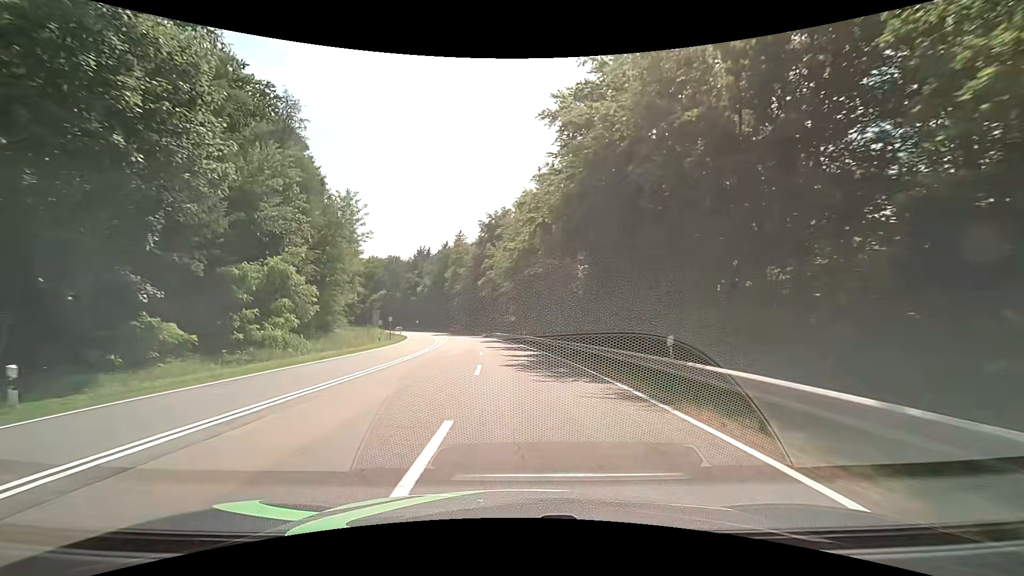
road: secondary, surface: asphalt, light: Day
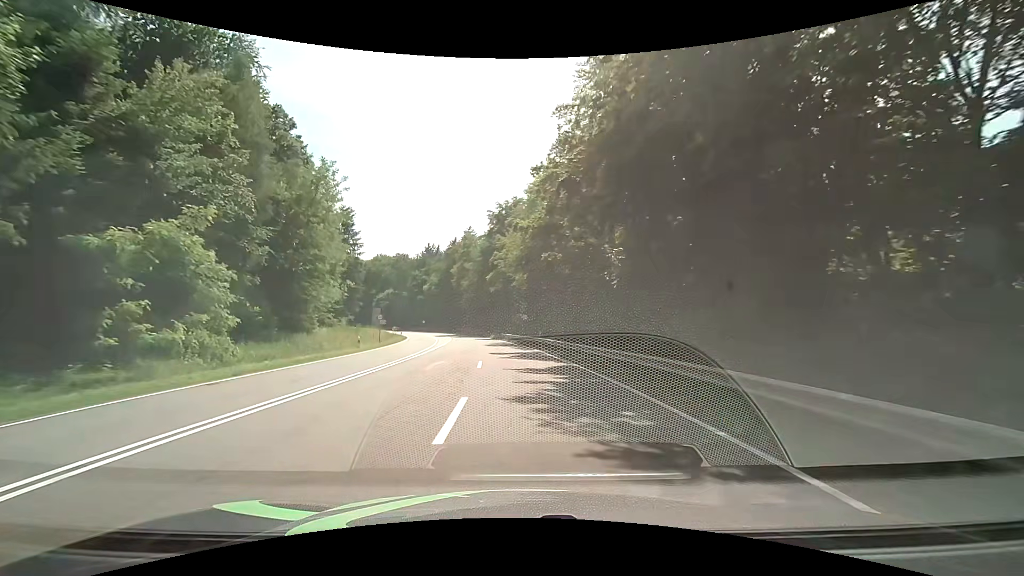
(-0.1, +9.2) m; -1°
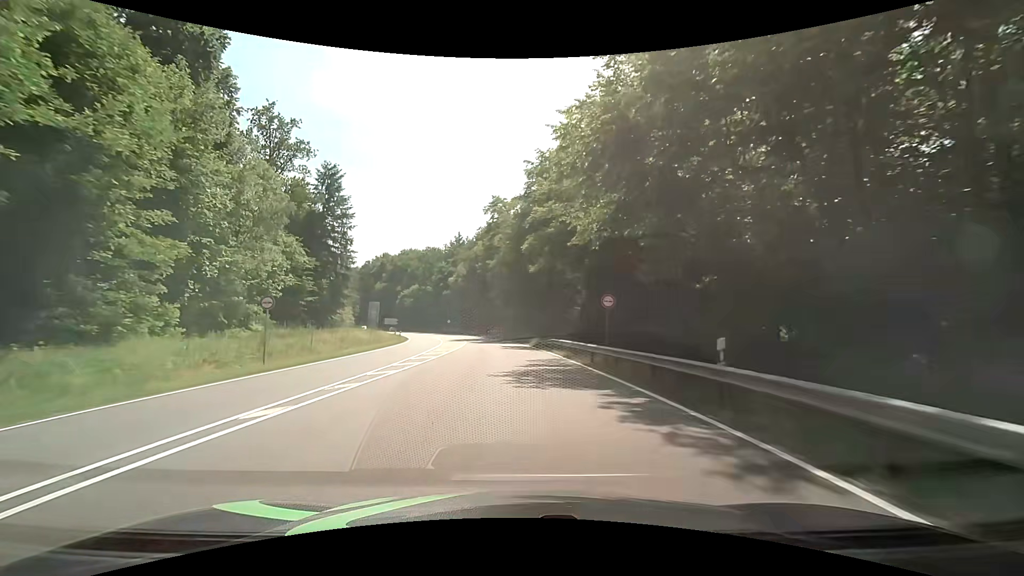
(-1.1, +28.7) m; -4°
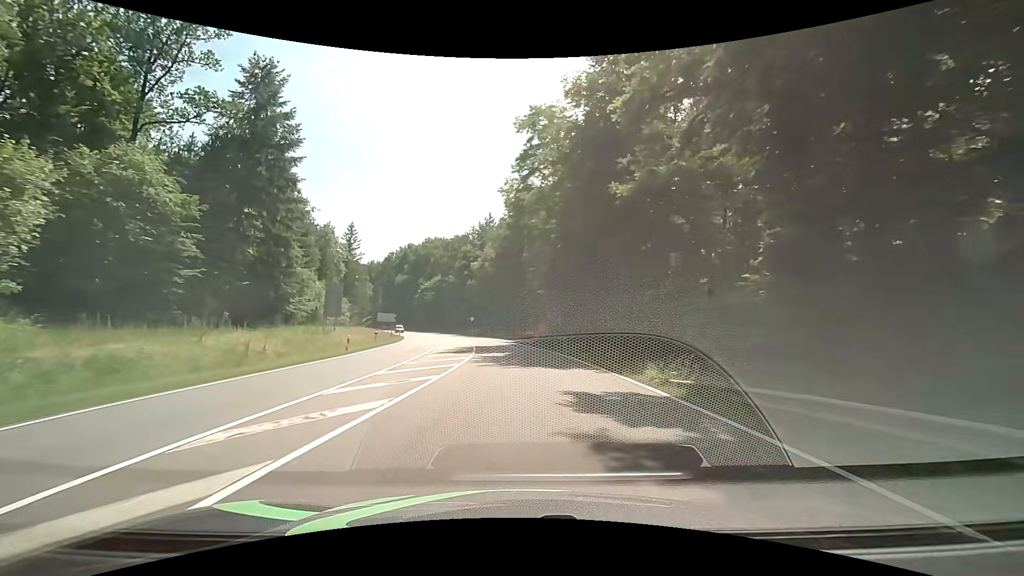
(-1.5, +30.1) m; -5°
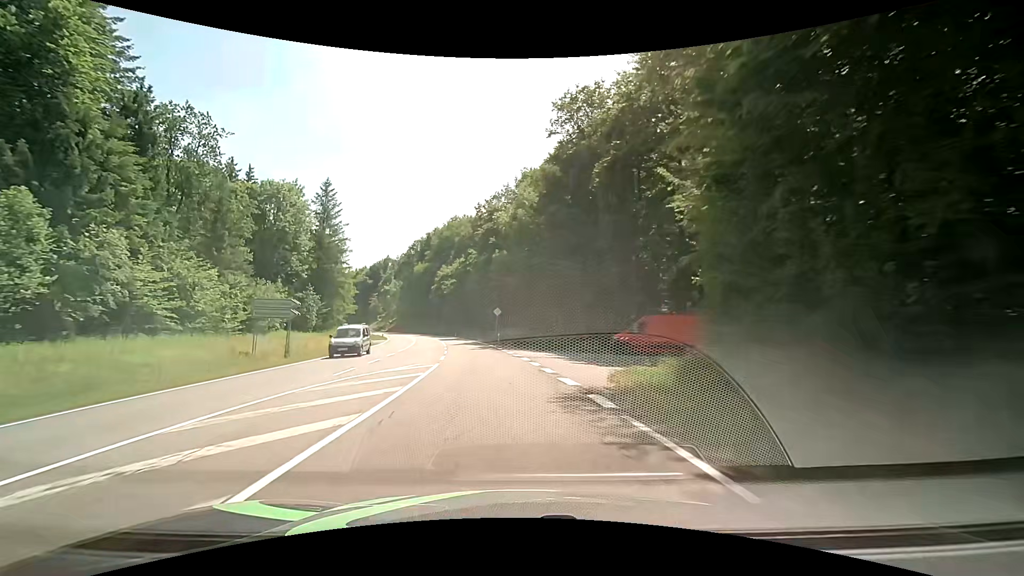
(-1.1, +41.6) m; -5°
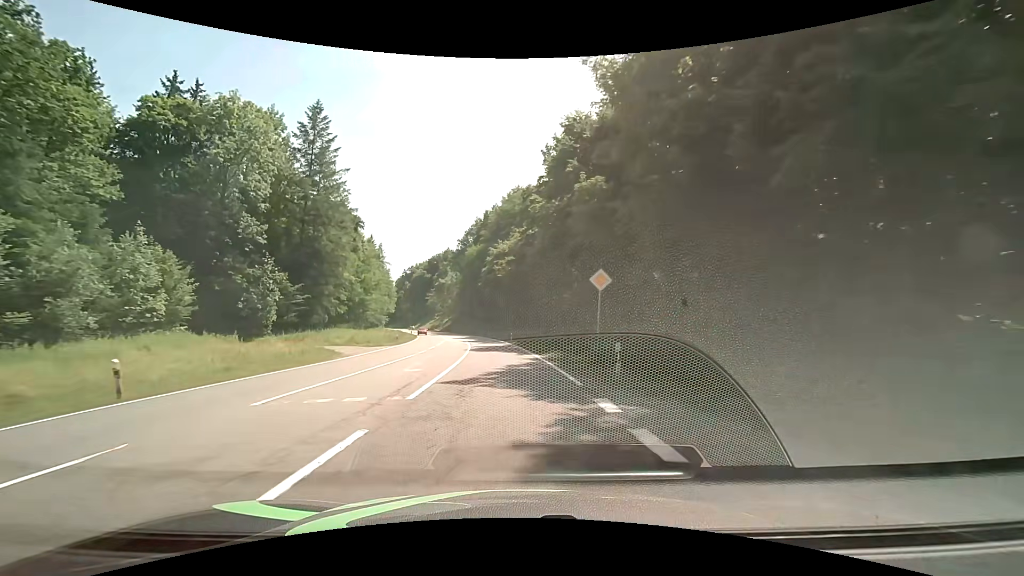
(-2.3, +31.5) m; -8°
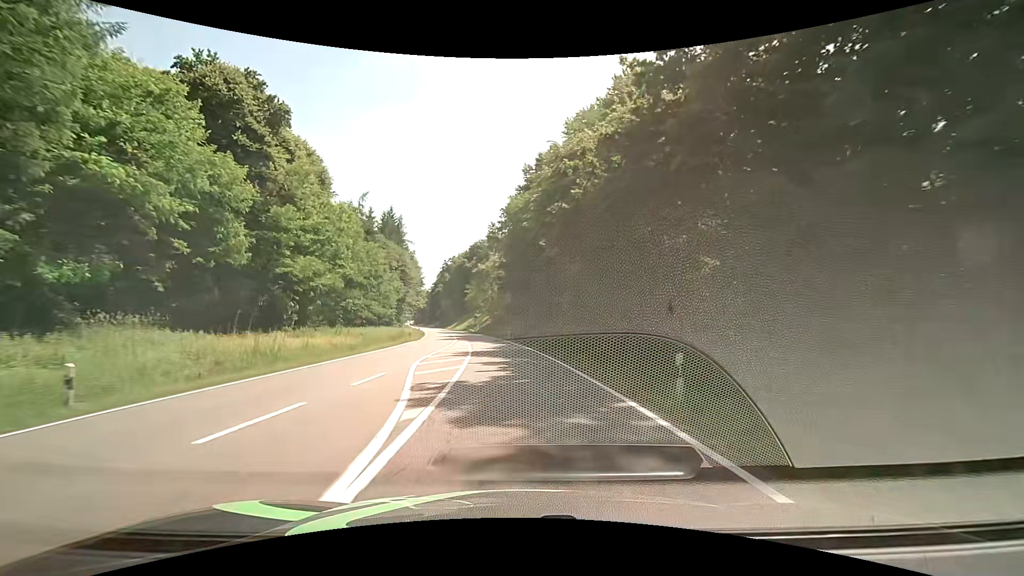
(-2.6, +42.4) m; -6°
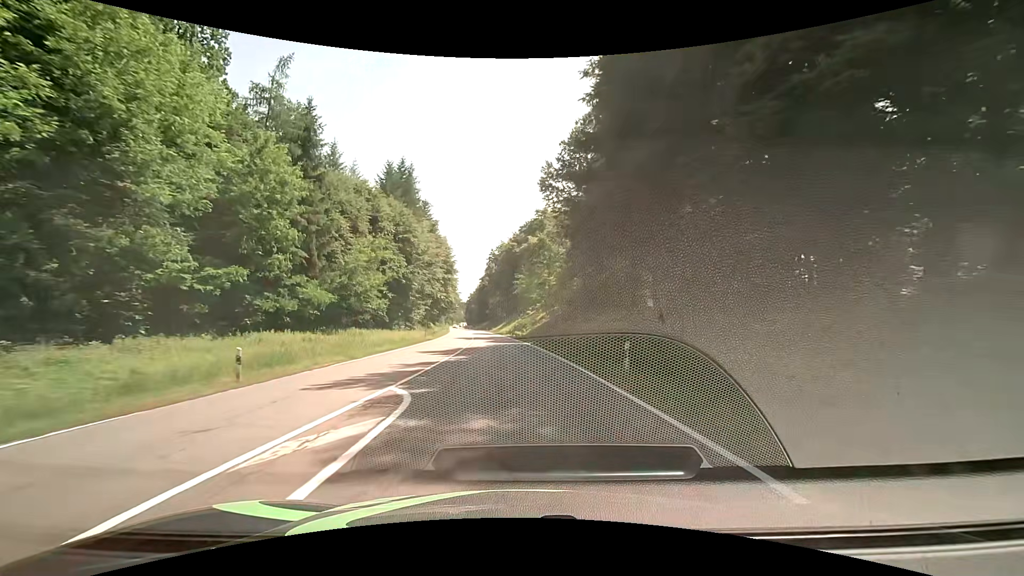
(-2.0, +42.6) m; -6°
(0, +10) (0, +20) (-1, +30) (-2, +40) (-2, +50) (-3, +60) (-4, +70) (-5, +80) (-6, +90) (-7, +100) m
